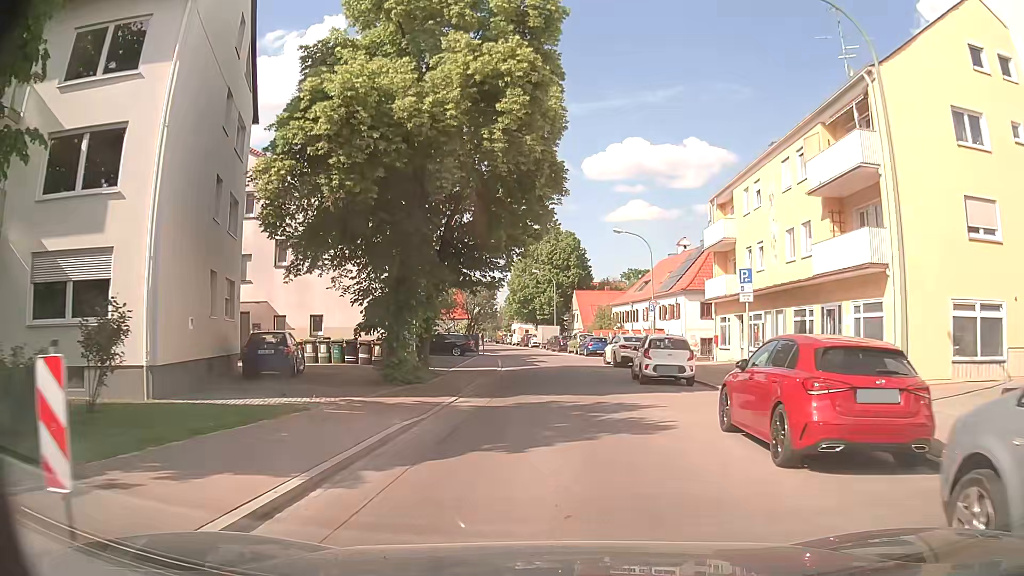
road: tertiary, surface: asphalt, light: Day
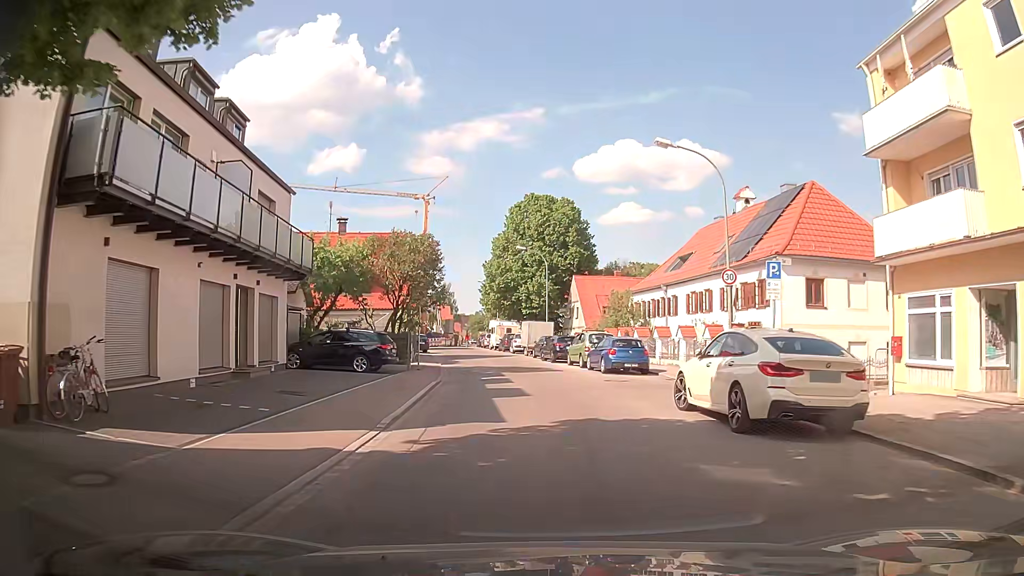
(+0.1, +21.4) m; 0°
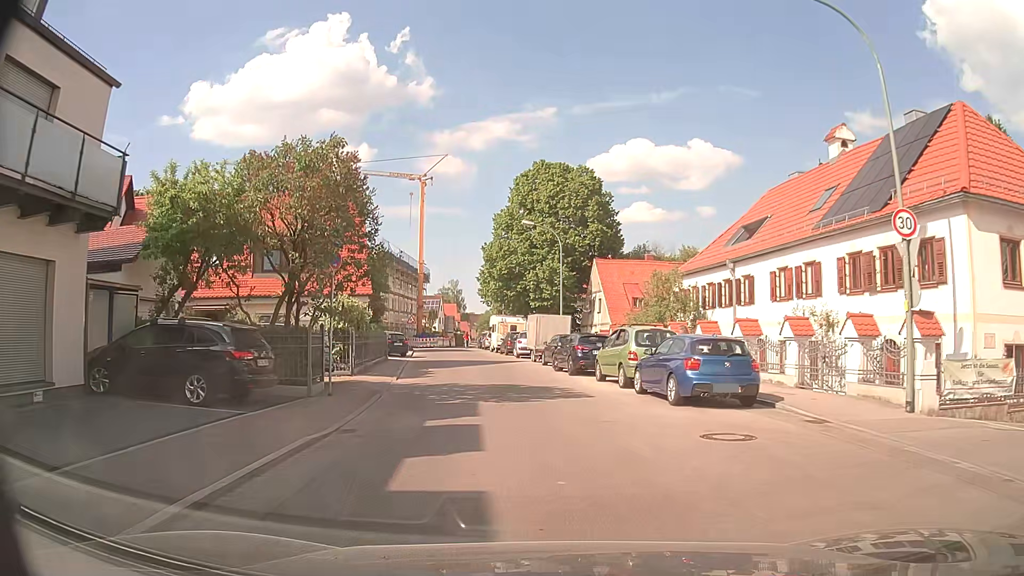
(-0.1, +12.4) m; -1°
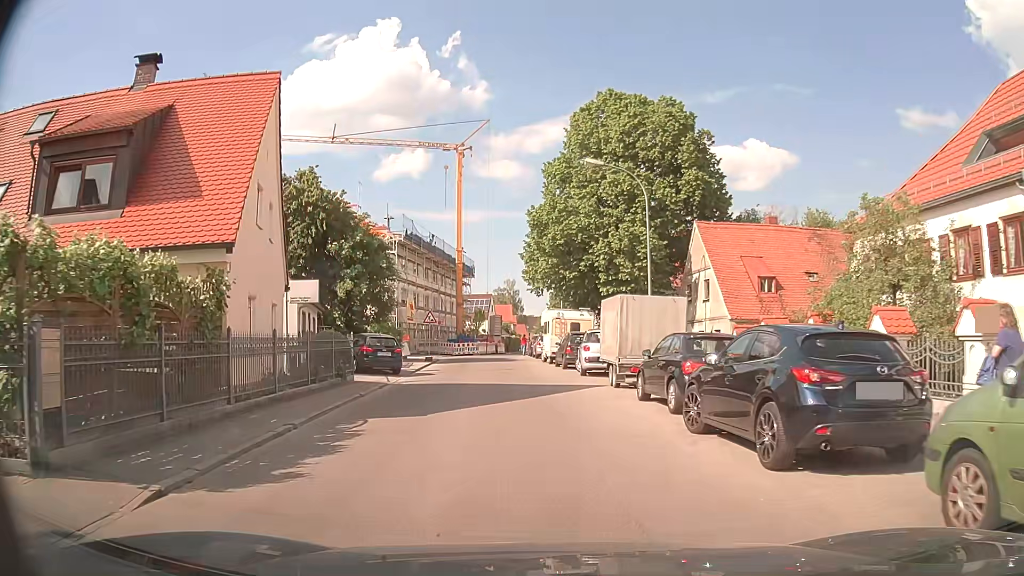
(-0.7, +16.3) m; -5°
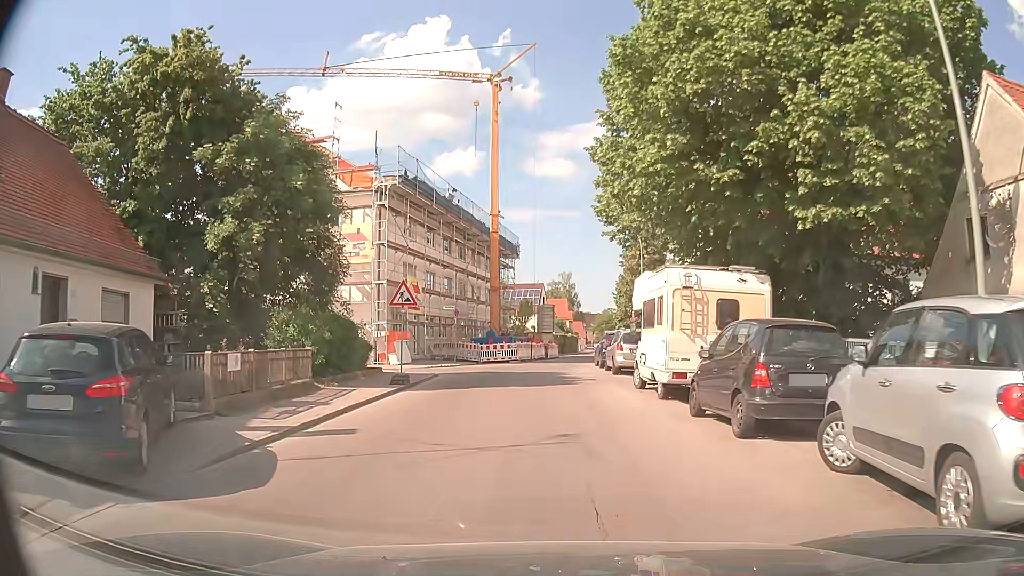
(-0.9, +19.8) m; -5°
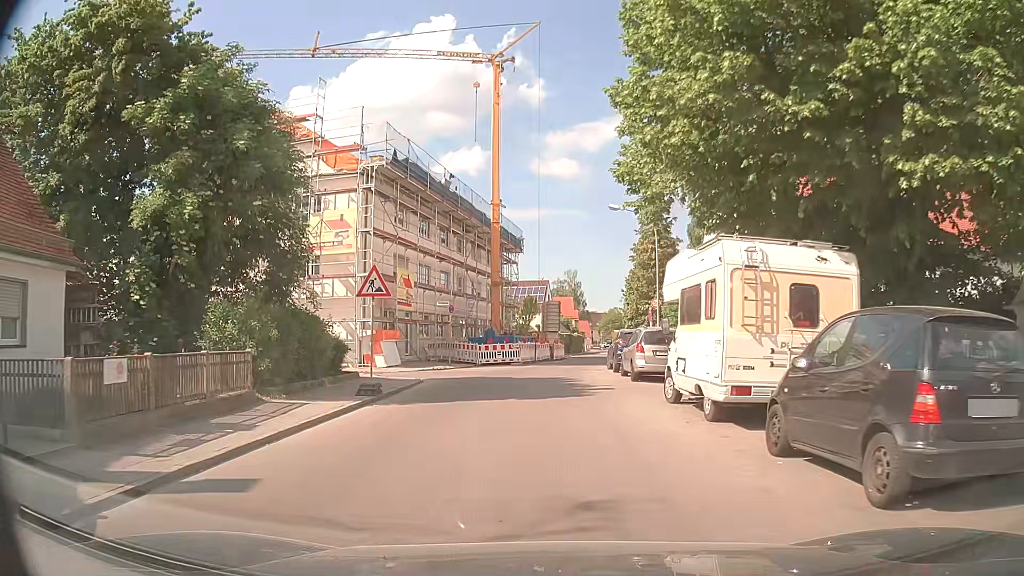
(0.0, +3.9) m; 0°
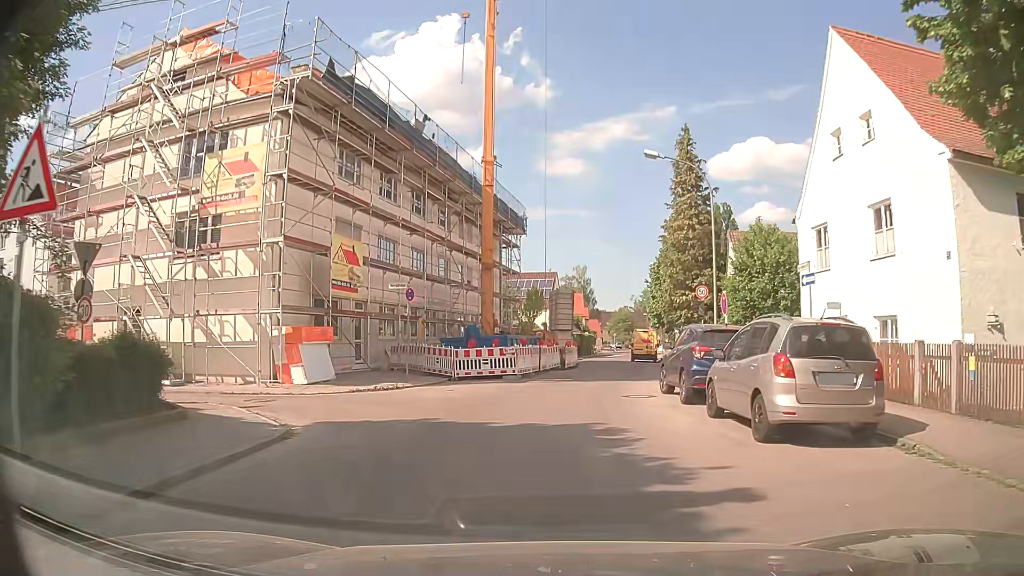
(-0.2, +11.4) m; -2°
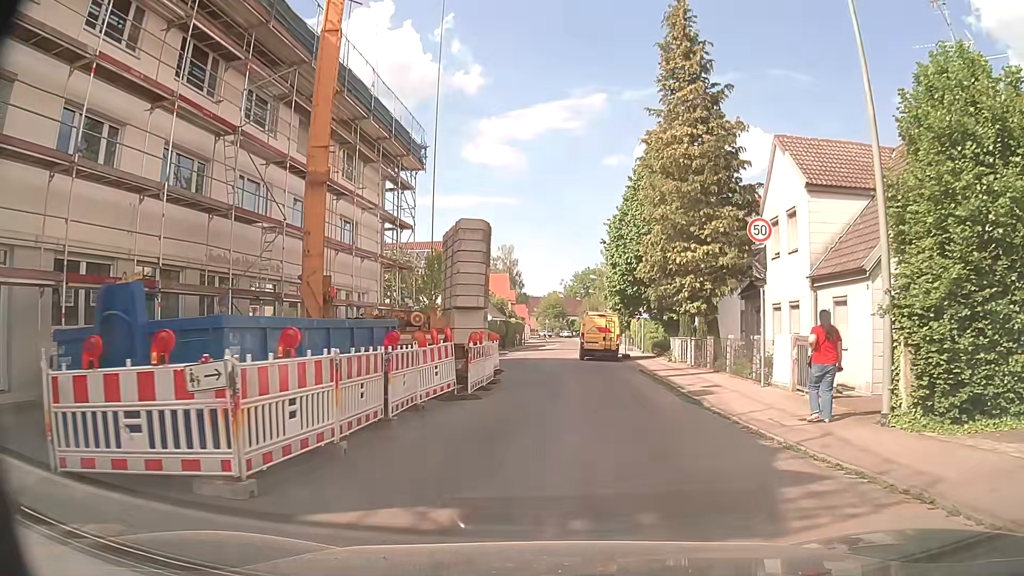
(+1.2, +17.6) m; +8°
